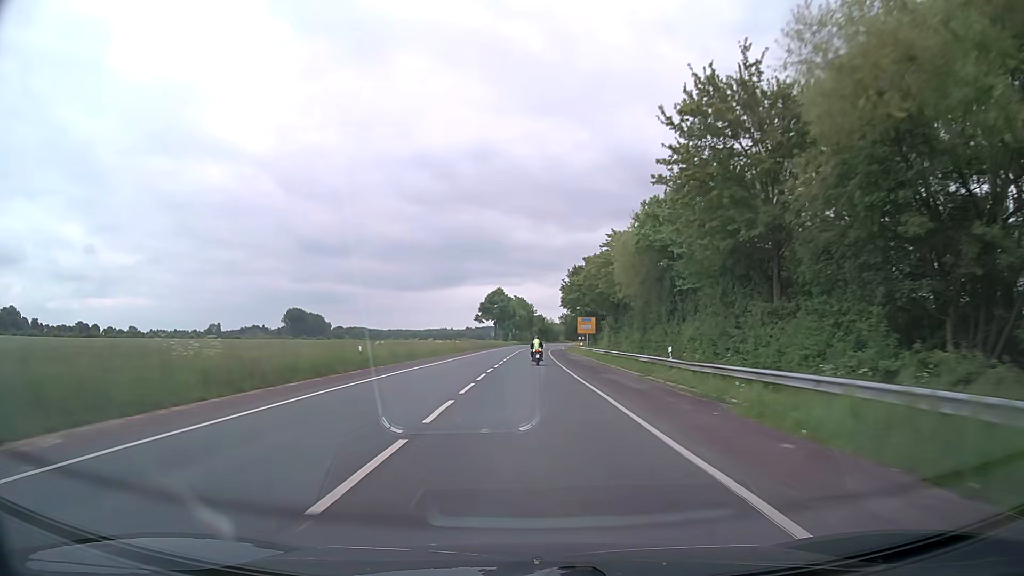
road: secondary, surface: asphalt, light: Day
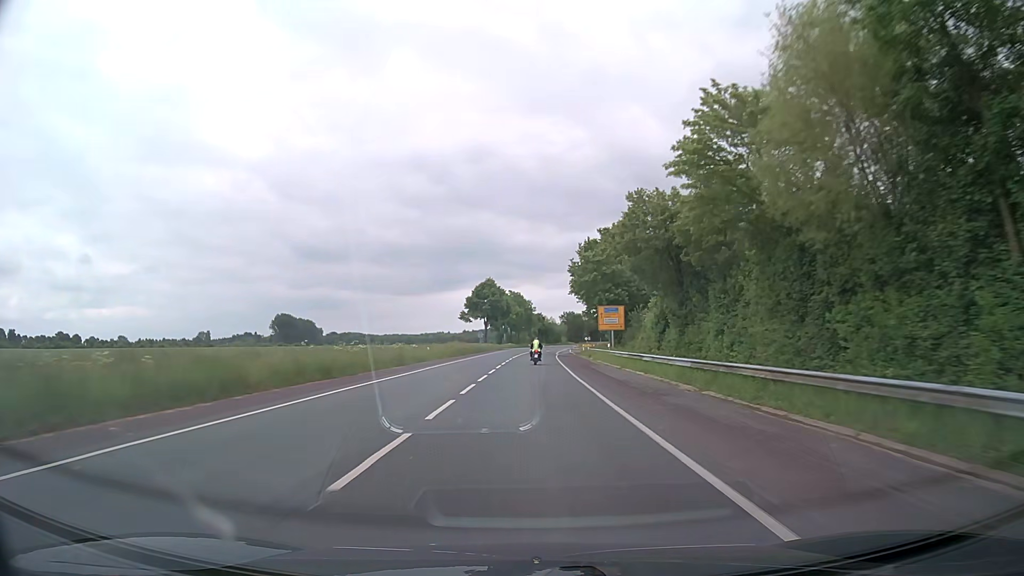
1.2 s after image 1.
(0.0, +29.0) m; 0°
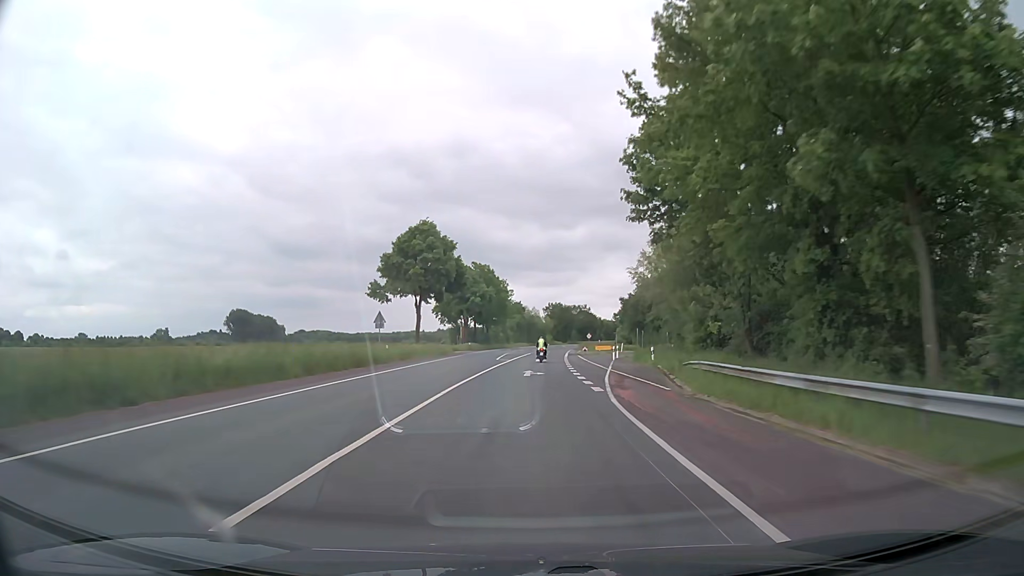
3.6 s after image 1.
(+0.7, +60.1) m; +2°
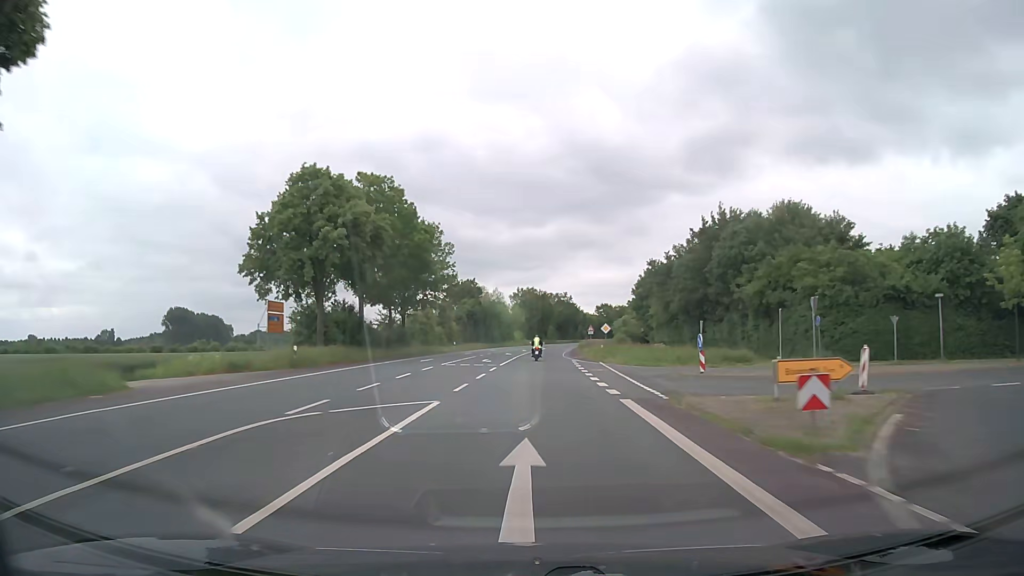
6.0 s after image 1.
(+1.5, +61.7) m; +3°
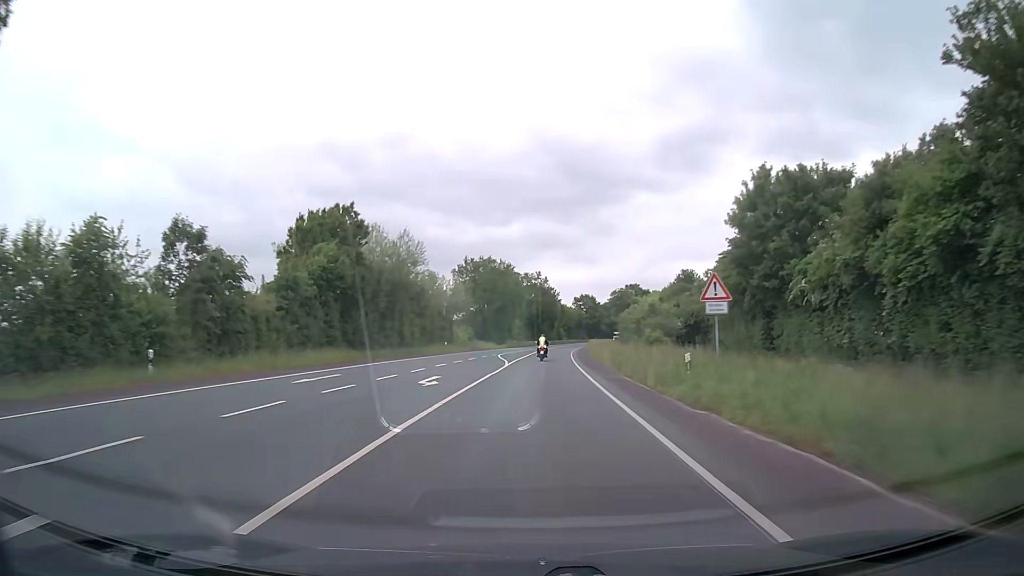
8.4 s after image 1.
(+1.5, +62.5) m; +3°
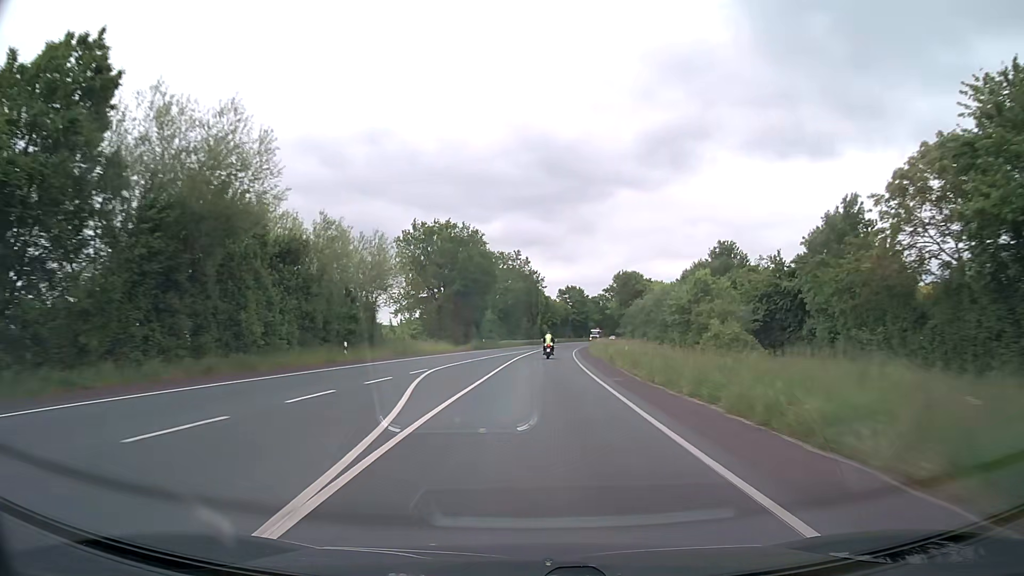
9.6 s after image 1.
(+0.4, +31.4) m; +2°
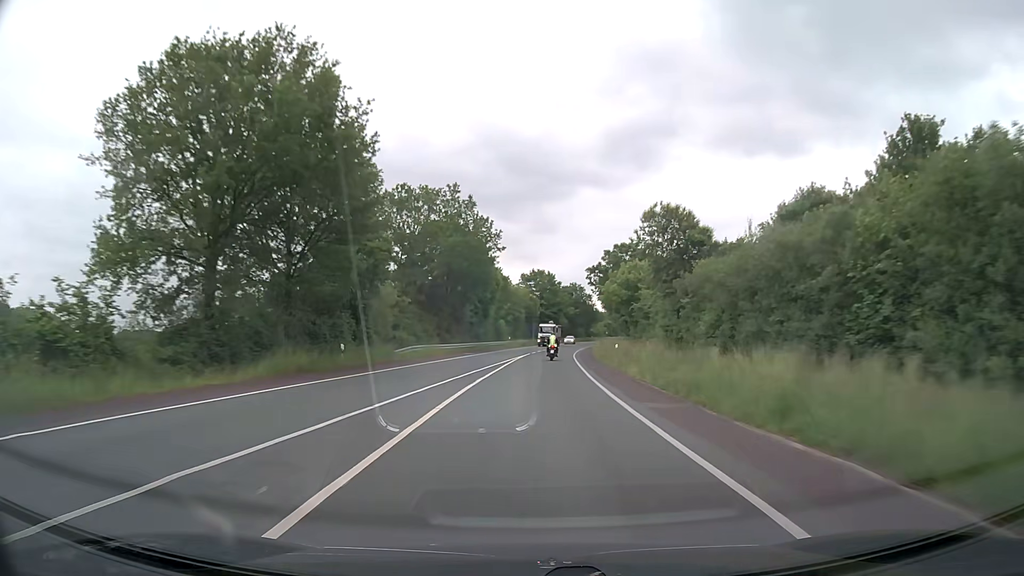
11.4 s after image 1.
(+1.4, +47.0) m; +3°
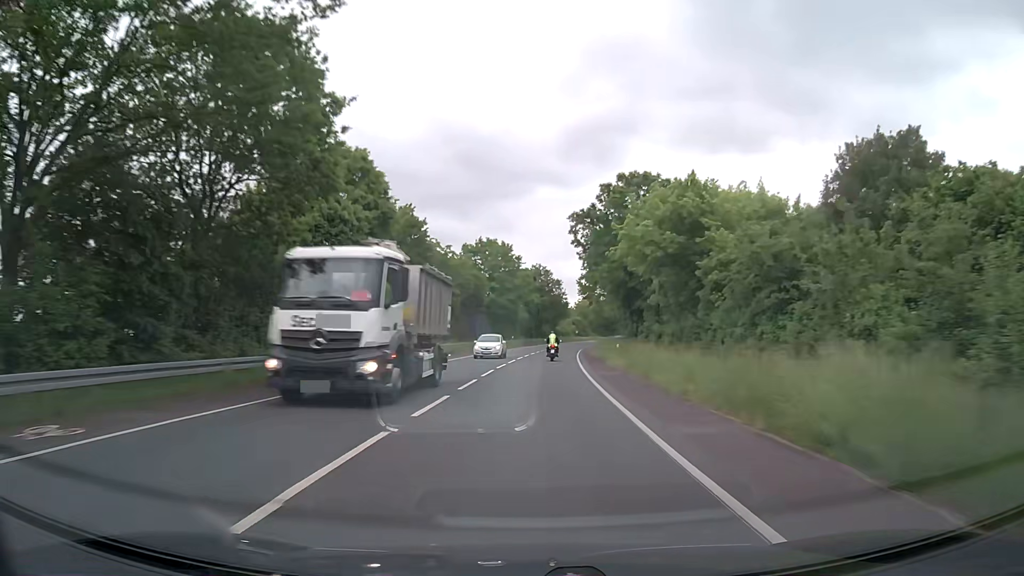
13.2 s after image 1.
(+1.5, +46.5) m; +4°
(0, +10) (0, +20) (+1, +30) (+1, +40) (+2, +50) (+3, +60) (+4, +70) (+5, +80) (+6, +90) (+8, +100) m
